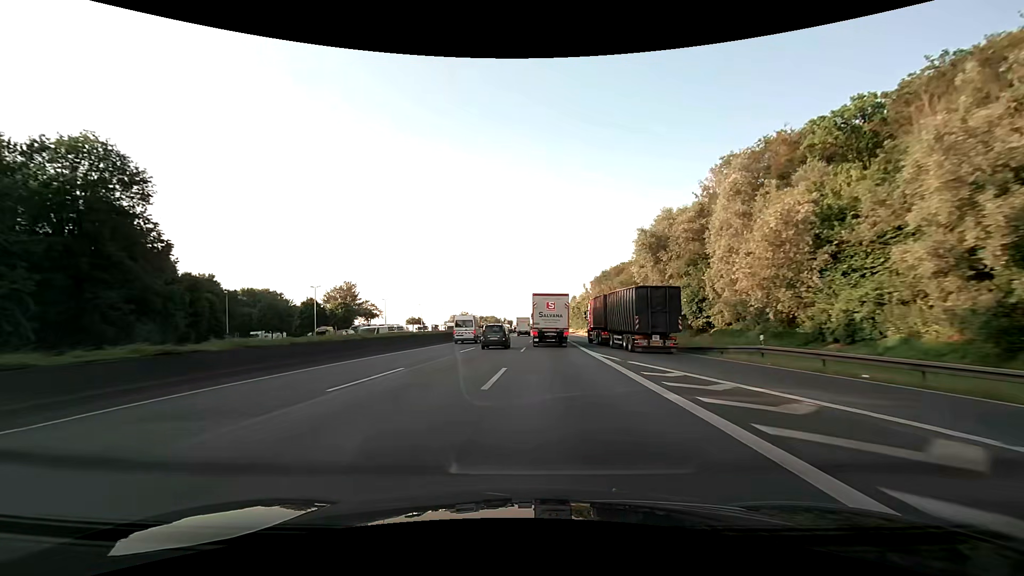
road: motorway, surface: asphalt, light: Day
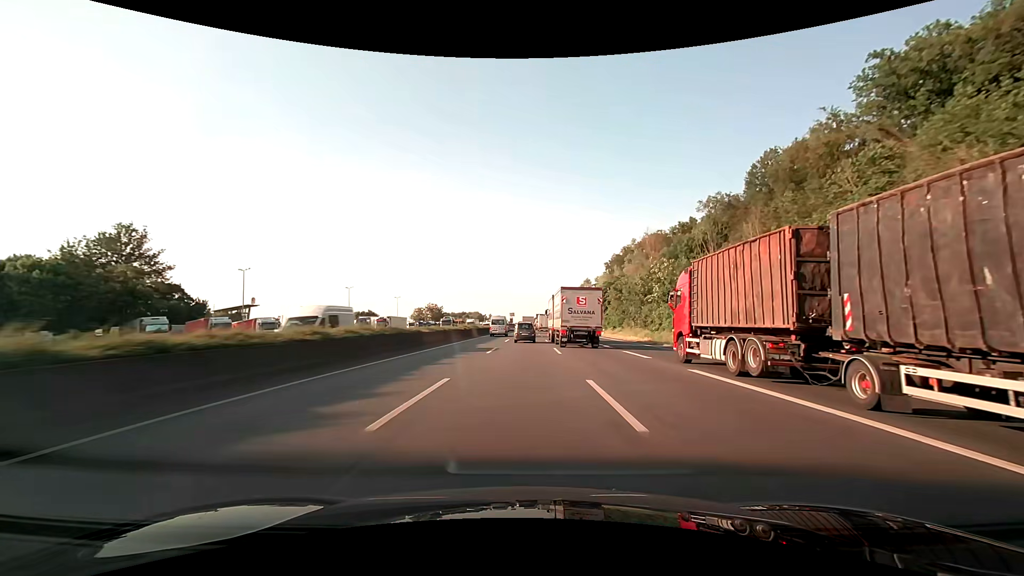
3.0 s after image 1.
(+0.4, +77.0) m; +1°
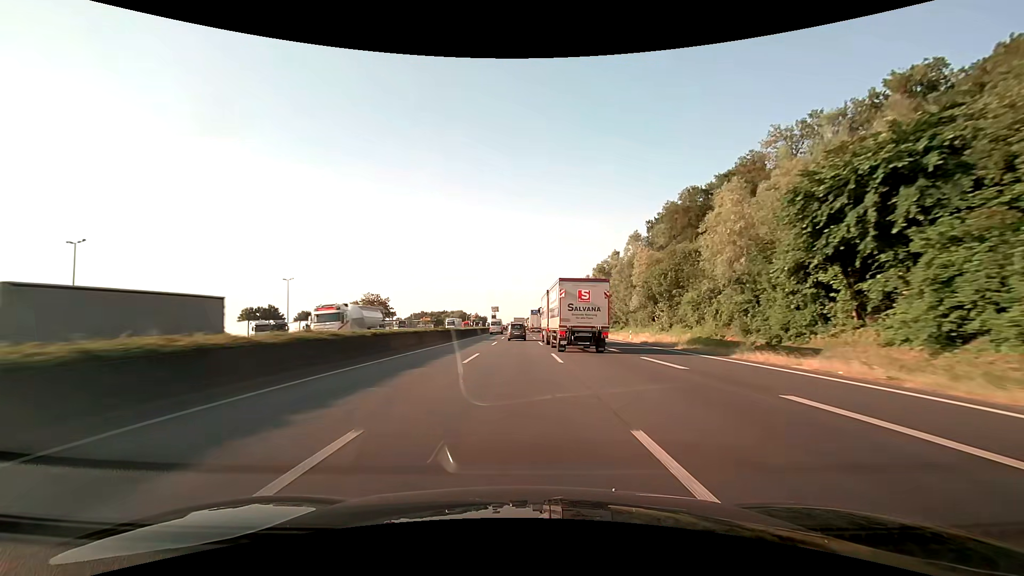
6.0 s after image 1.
(+1.0, +78.4) m; +1°
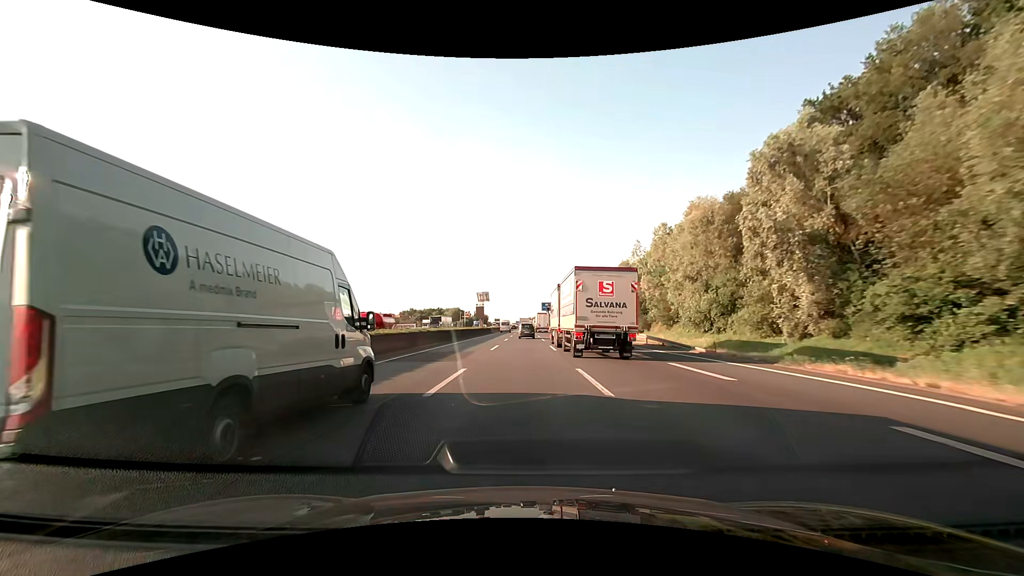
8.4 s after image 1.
(-0.5, +63.0) m; -1°
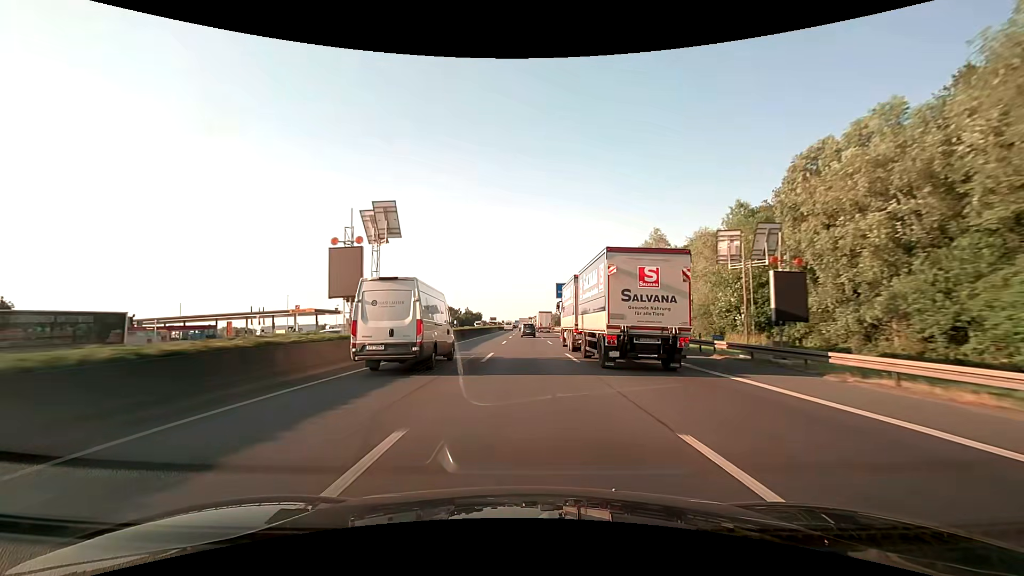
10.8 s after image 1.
(0.0, +63.3) m; 0°
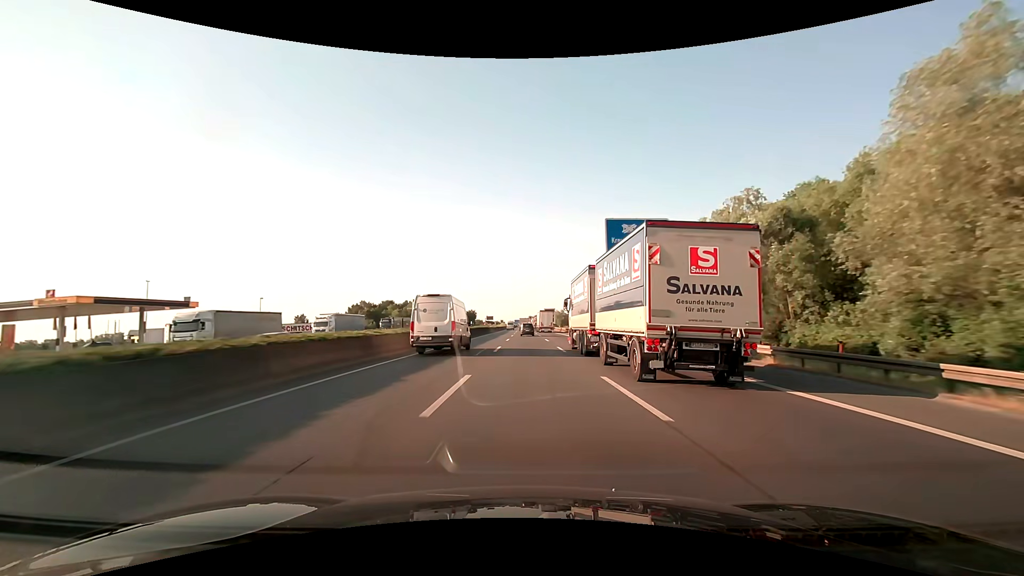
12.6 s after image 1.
(-0.1, +47.4) m; 0°
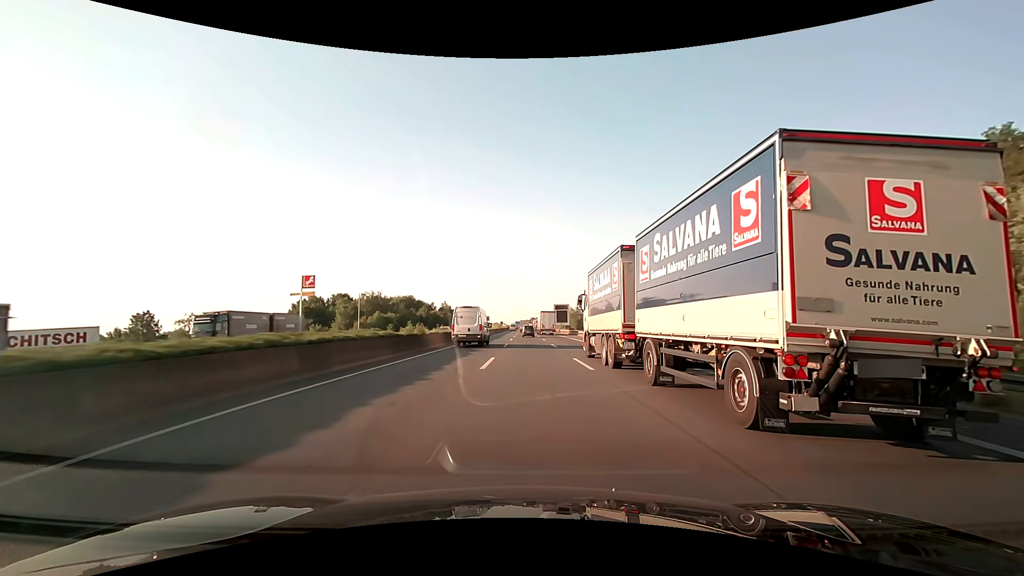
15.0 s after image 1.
(-0.1, +63.2) m; 0°
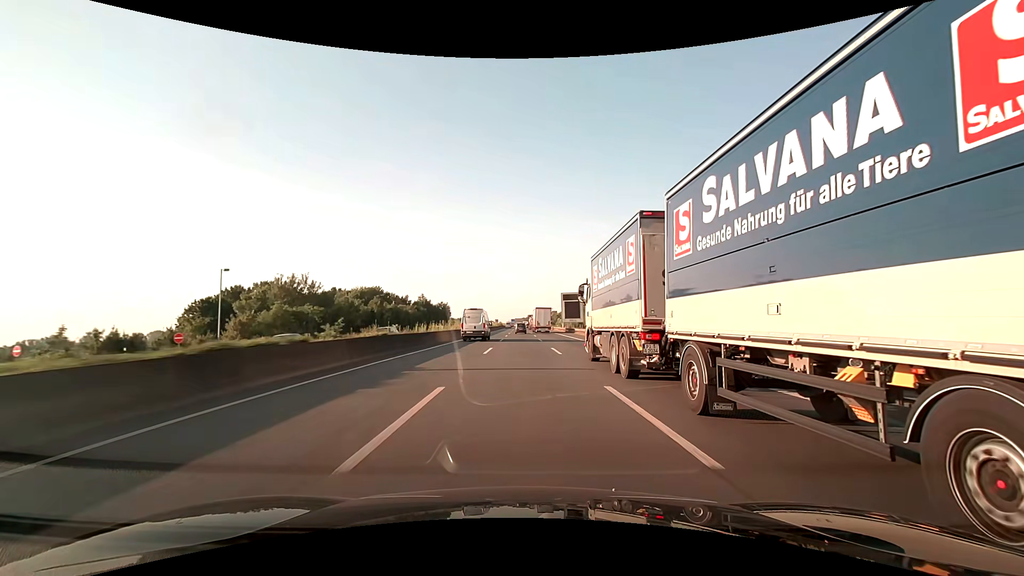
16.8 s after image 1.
(+0.3, +47.4) m; 0°
(0, +10) (0, +20) (0, +30) (0, +40) (0, +50) (0, +60) (0, +70) (-1, +80) (-1, +90) (-1, +100) m
